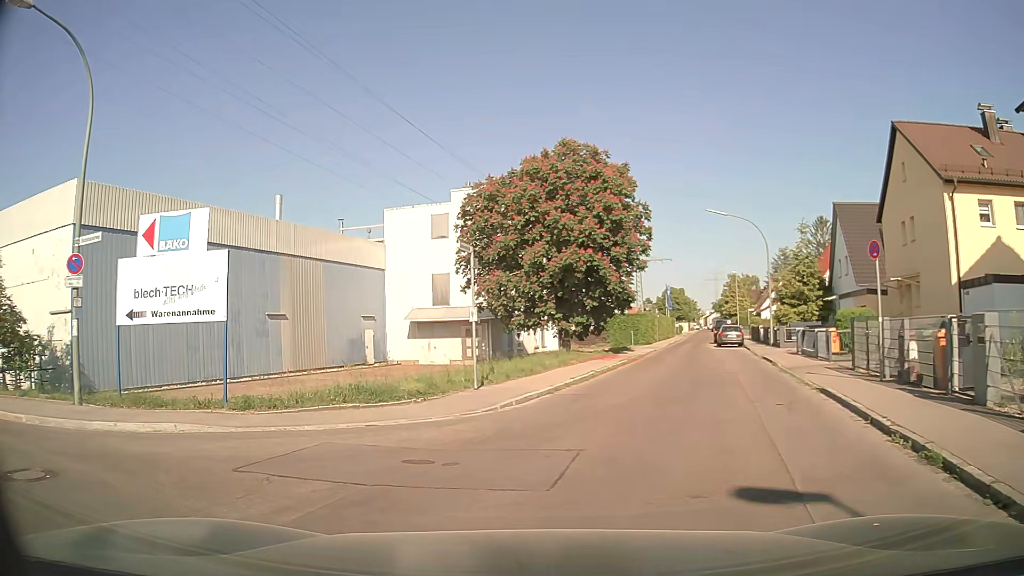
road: unclassified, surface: asphalt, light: Day
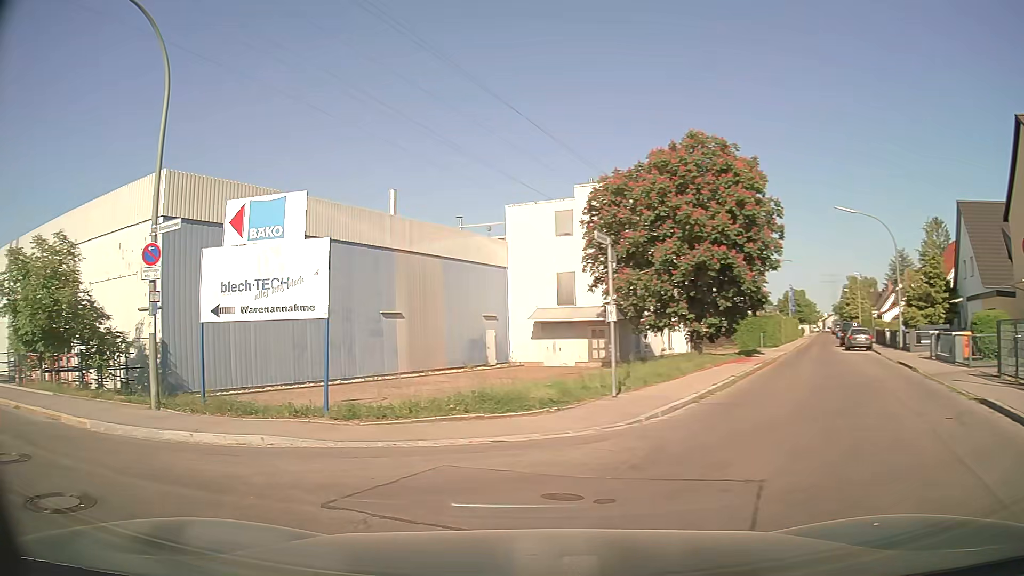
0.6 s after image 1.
(-0.1, +1.6) m; -11°
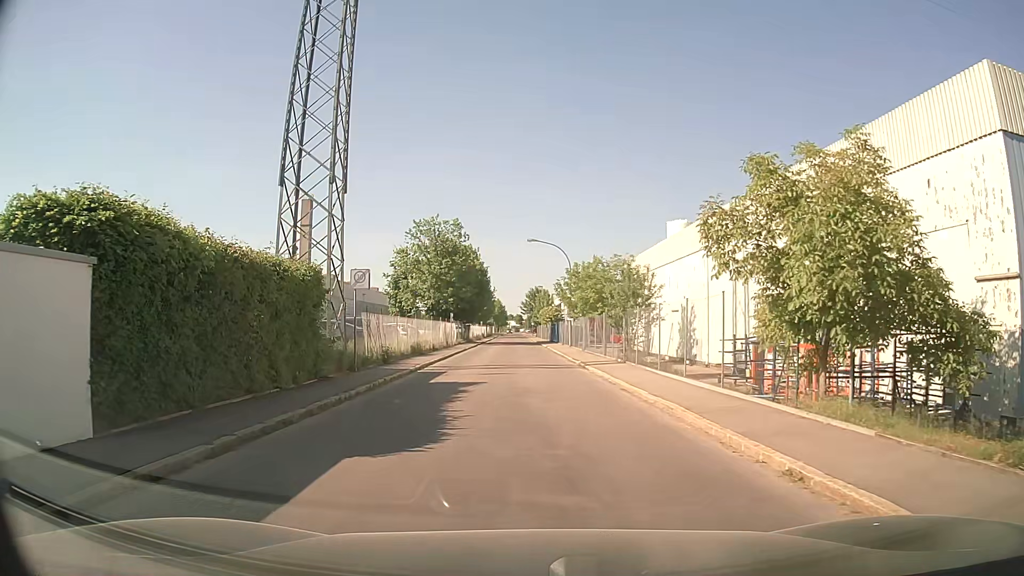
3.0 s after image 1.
(-5.5, +7.5) m; -62°
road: residential
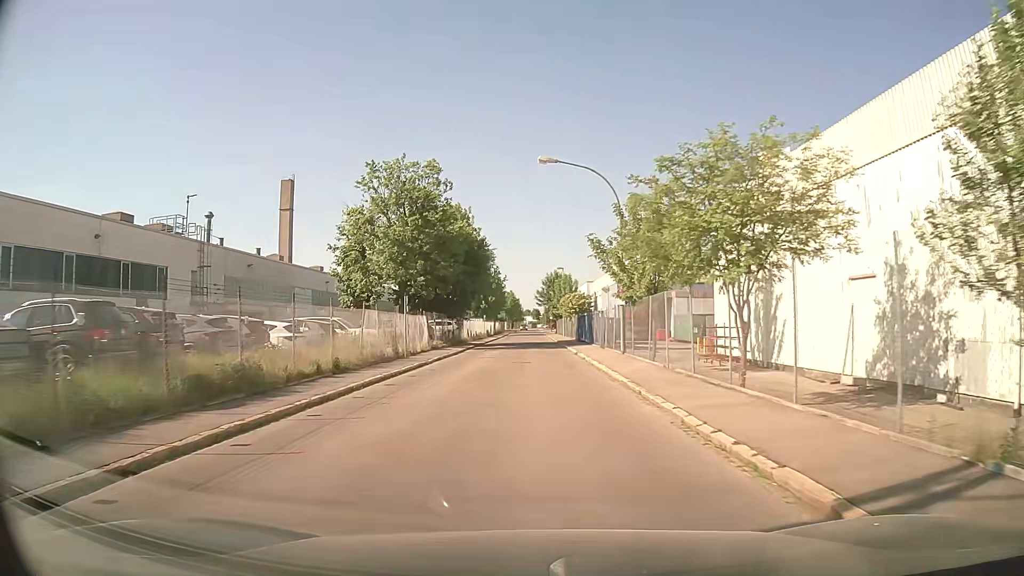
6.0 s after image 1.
(-0.3, +23.5) m; -2°
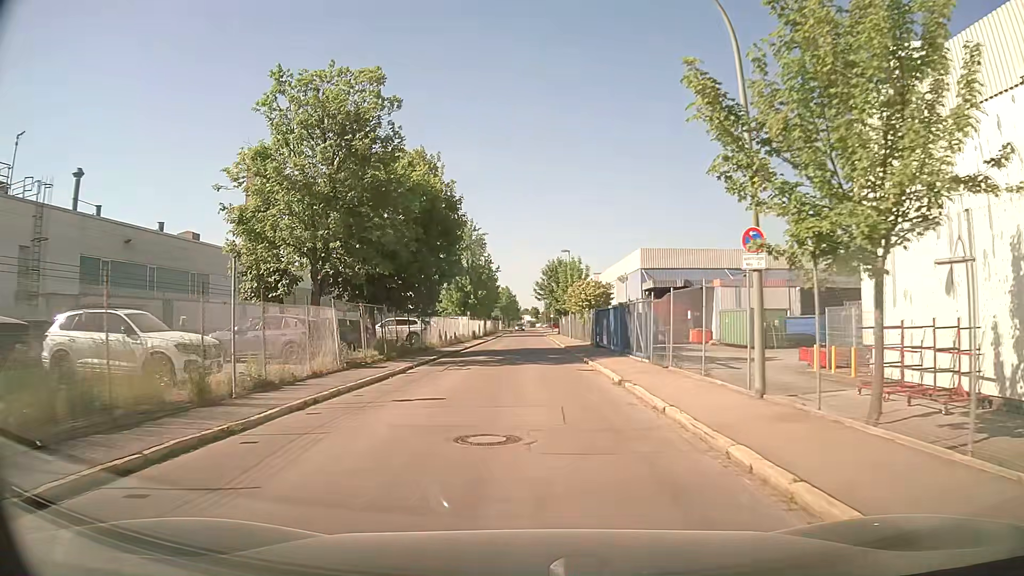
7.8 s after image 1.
(-0.1, +16.6) m; 0°
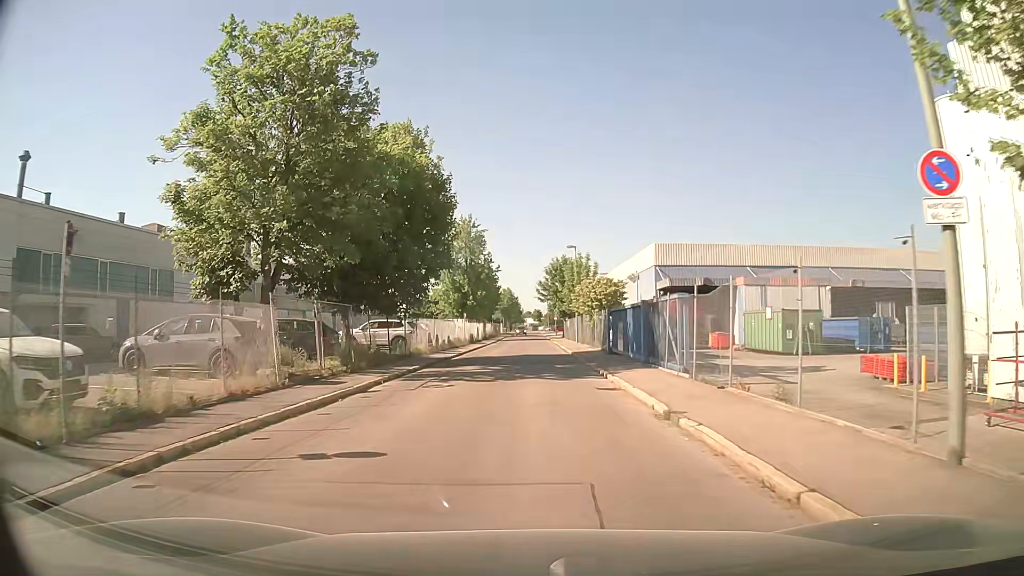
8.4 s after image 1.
(0.0, +5.2) m; 0°
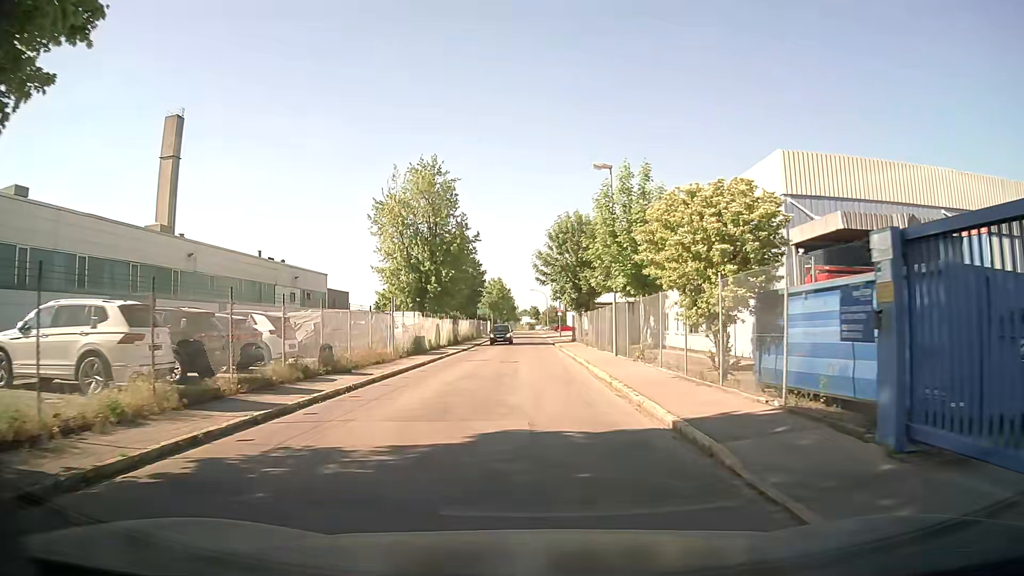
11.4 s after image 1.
(0.0, +26.6) m; 0°
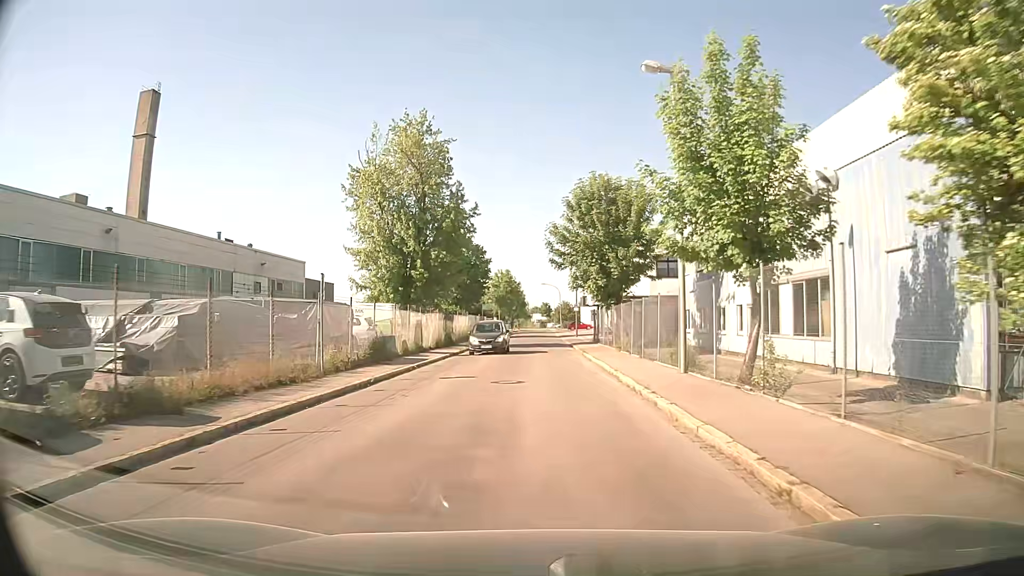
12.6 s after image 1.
(-0.1, +10.5) m; -1°
(0, +10) (0, +20) (0, +30) (+1, +40) (+1, +50) (+1, +60) (+1, +70) (0, +80) (+1, +90) (+1, +100) m
